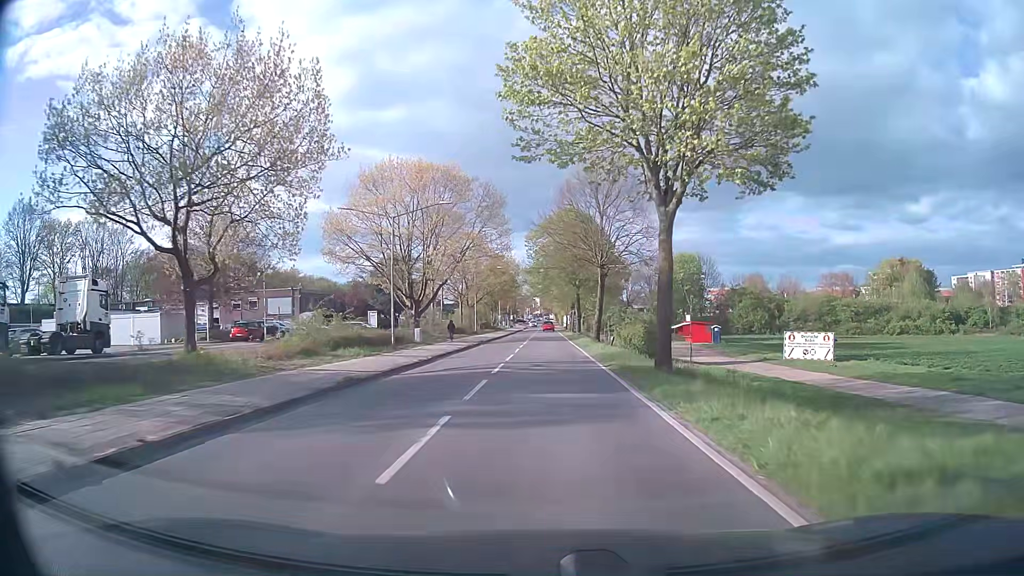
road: secondary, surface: asphalt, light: Day
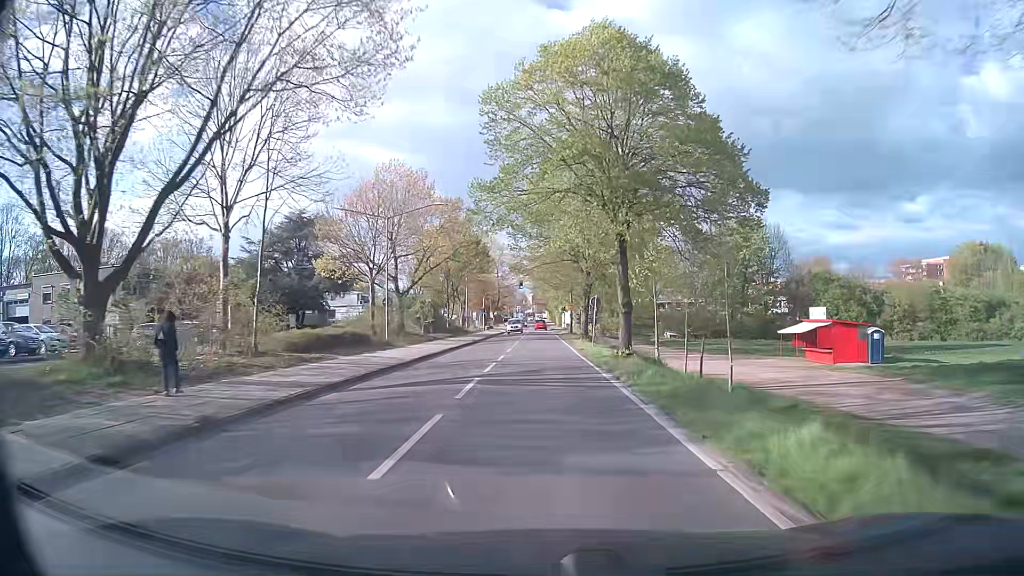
(+0.3, +42.3) m; +1°
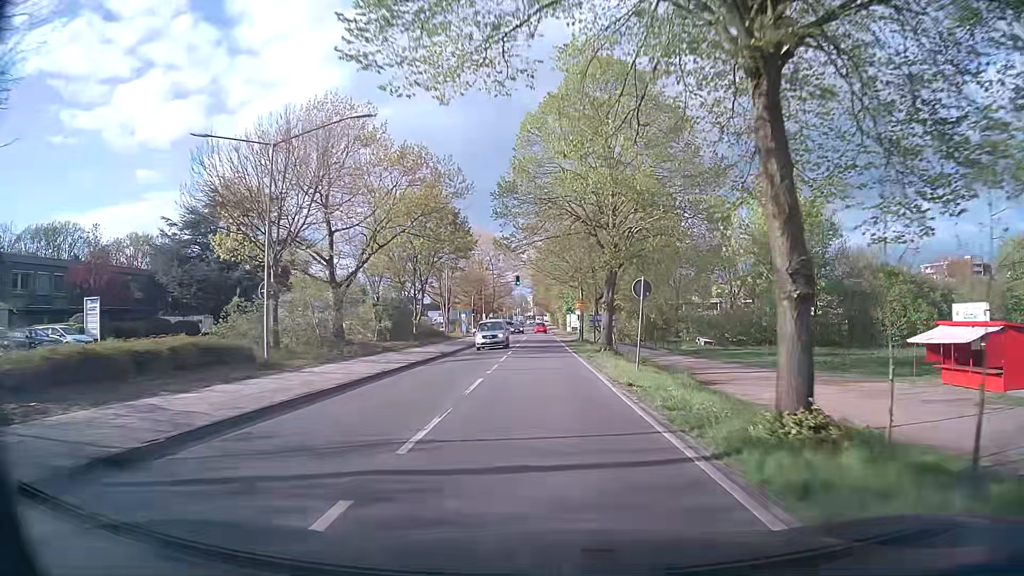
(0.0, +16.8) m; 0°
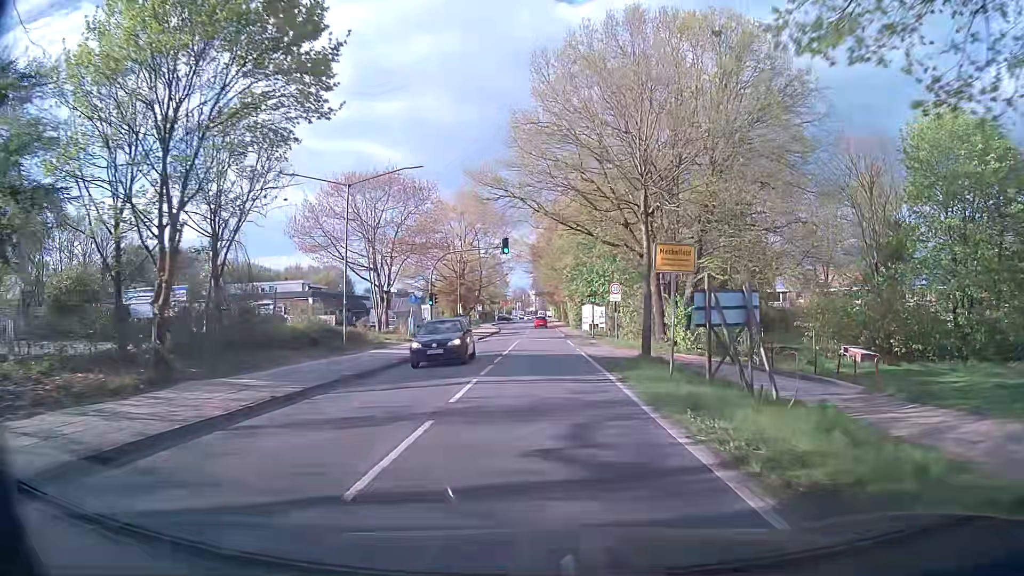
(+0.1, +32.3) m; 0°
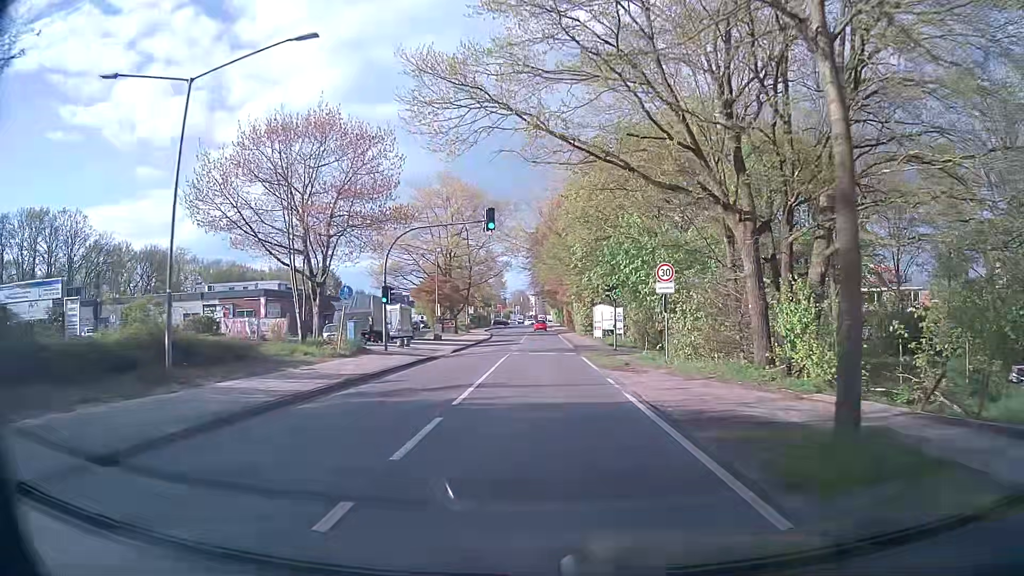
(0.0, +14.4) m; -1°
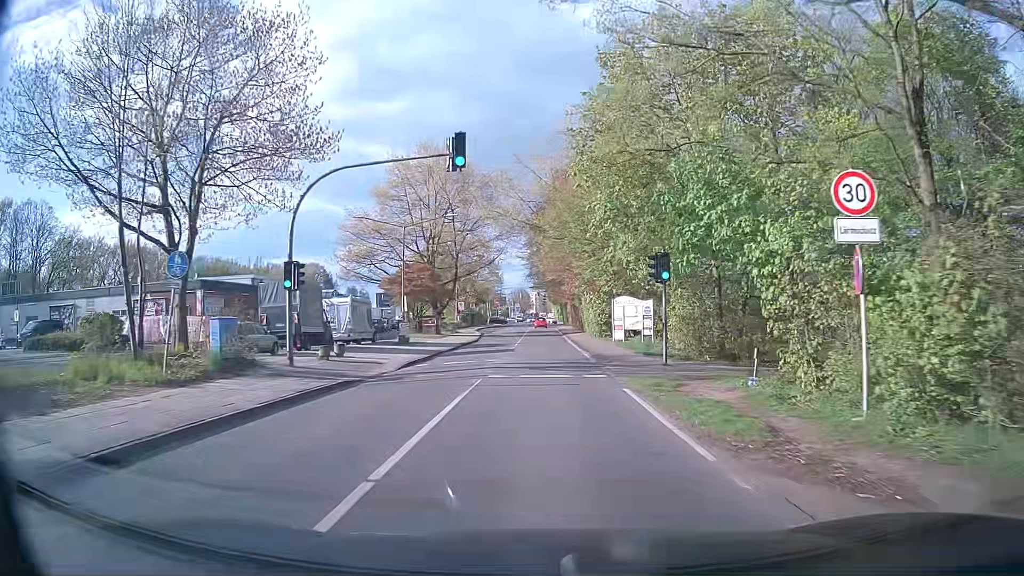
(+0.1, +13.4) m; 0°
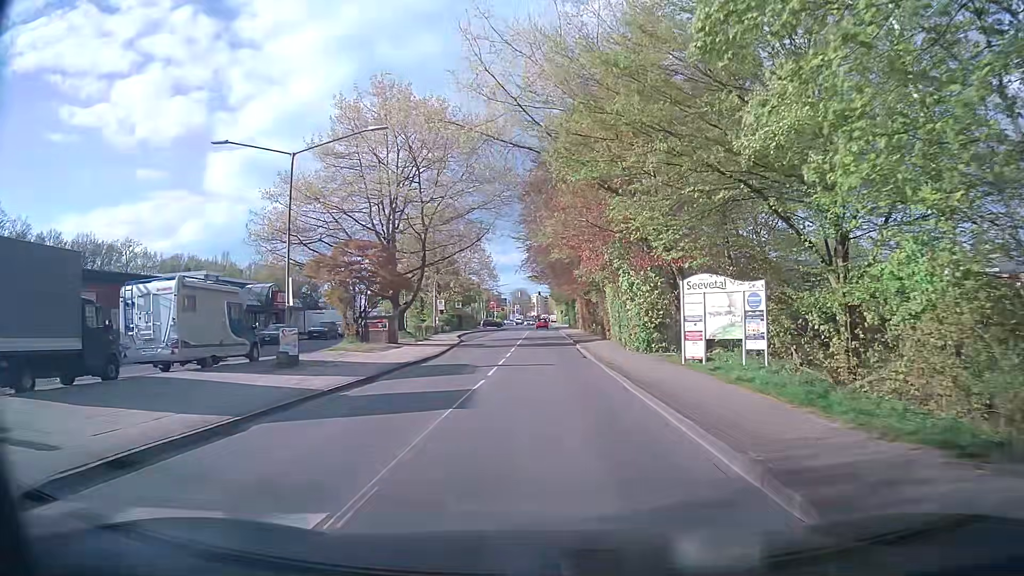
(-0.2, +19.1) m; 0°
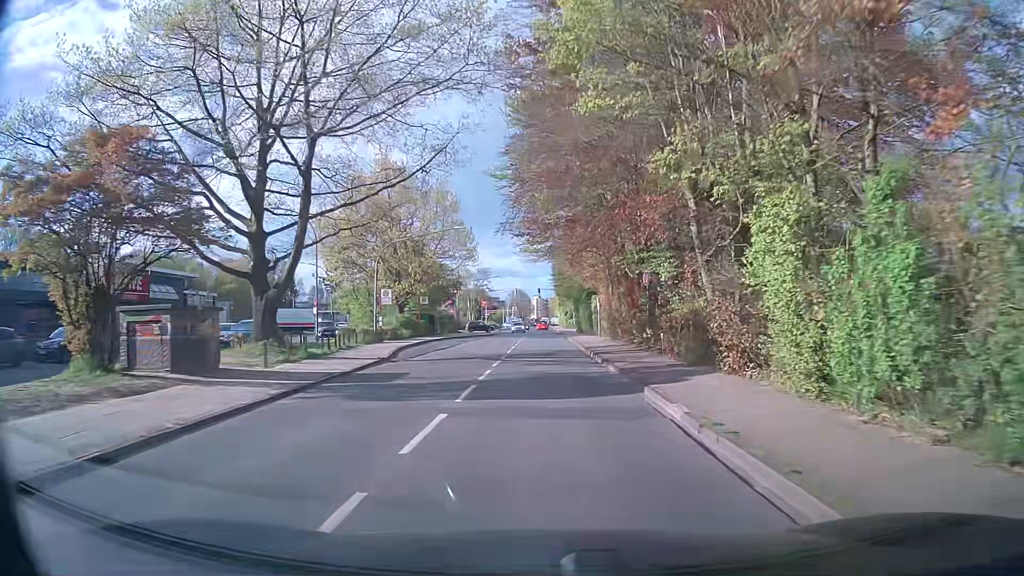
(0.0, +24.9) m; 0°
(0, +10) (0, +20) (0, +30) (0, +40) (0, +50) (+1, +60) (+1, +70) (+1, +80) (+1, +90) (+1, +100) m
